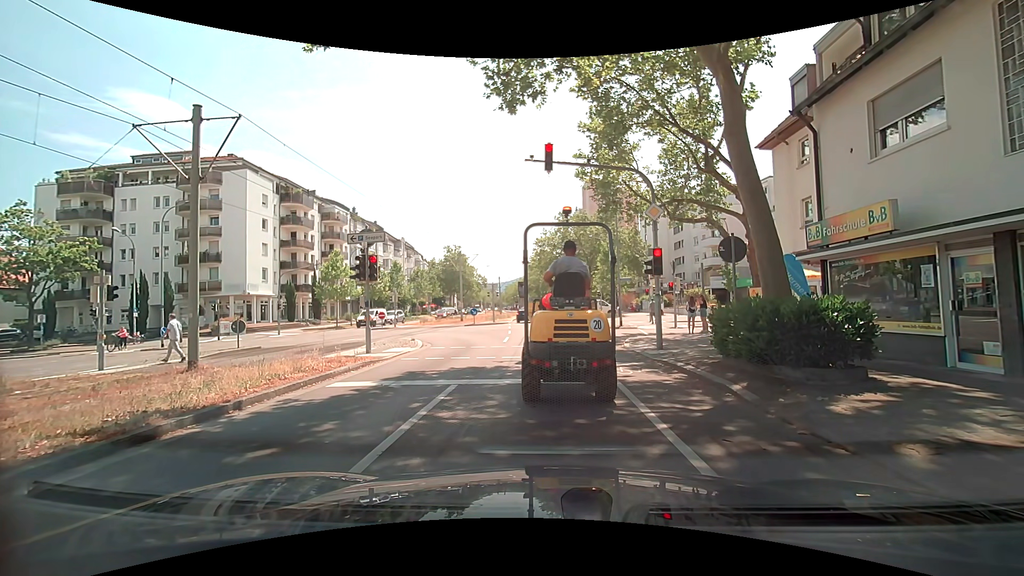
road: tertiary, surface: asphalt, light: Day
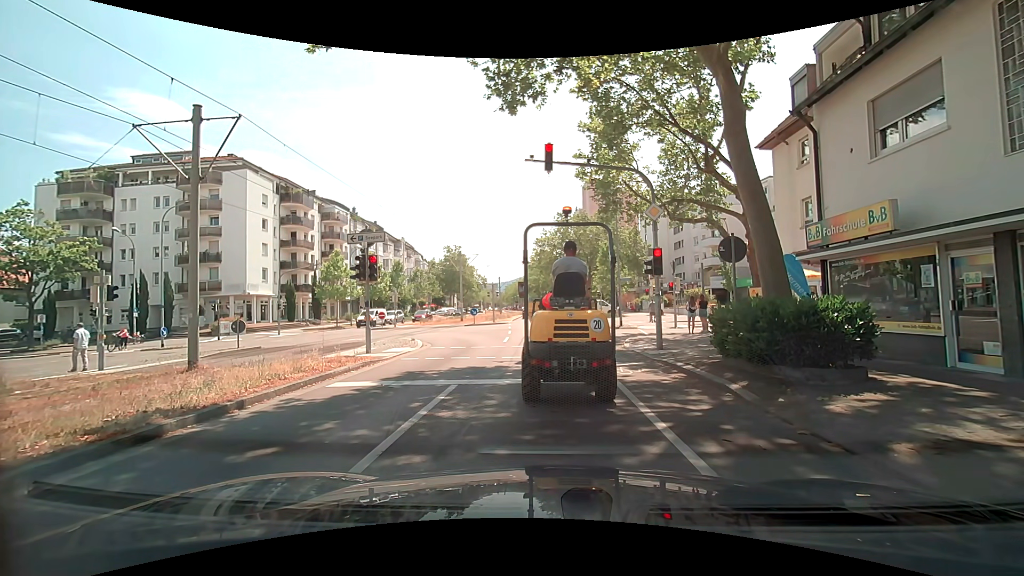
(0.0, 0.0) m; 0°
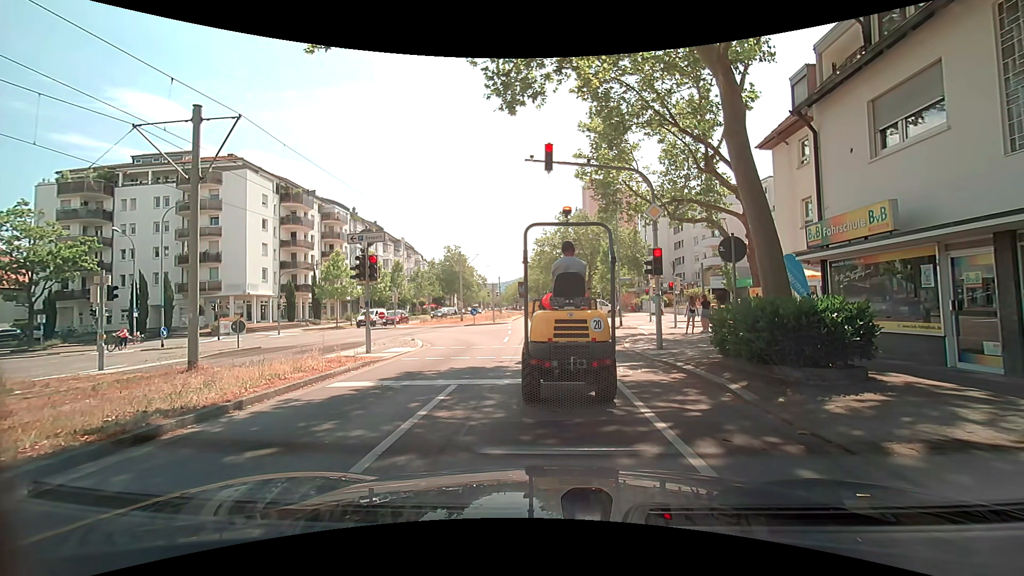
(0.0, 0.0) m; 0°
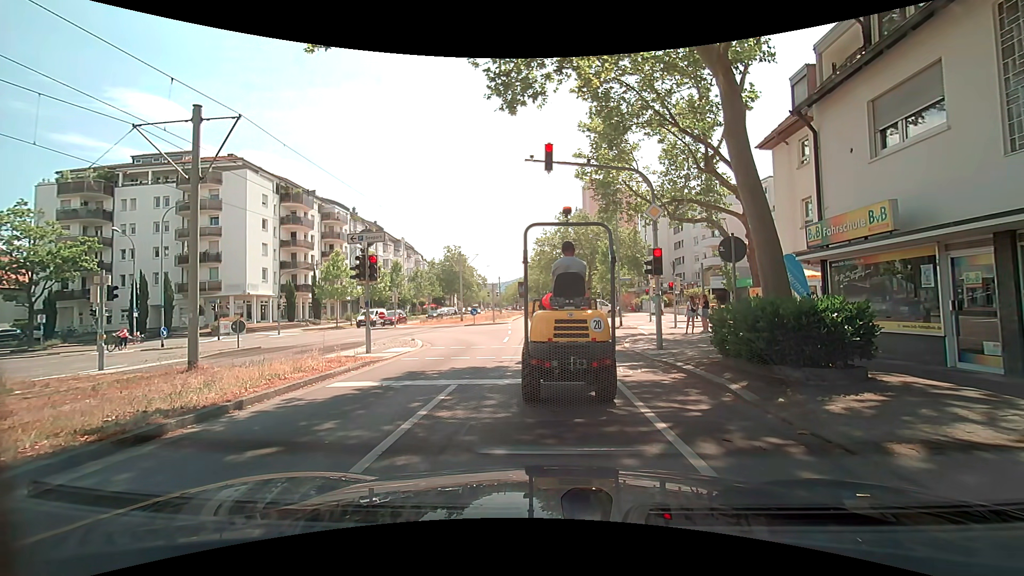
(0.0, 0.0) m; 0°
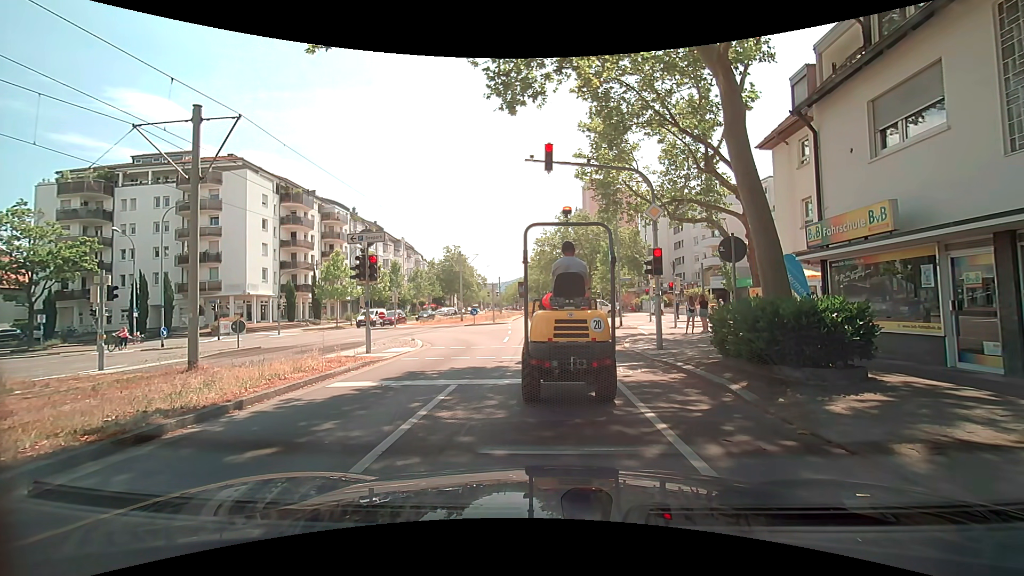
(0.0, 0.0) m; 0°
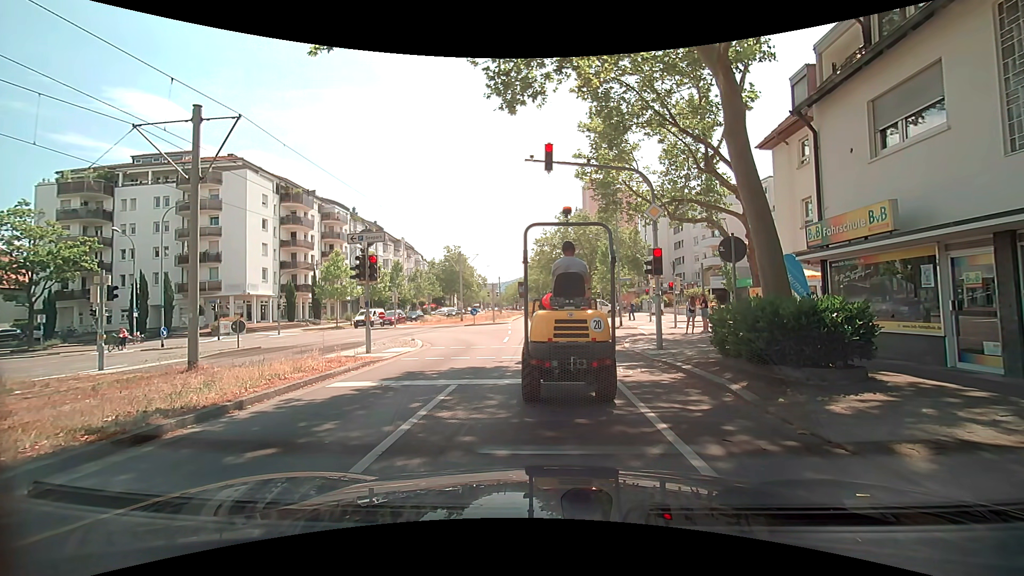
(0.0, 0.0) m; 0°
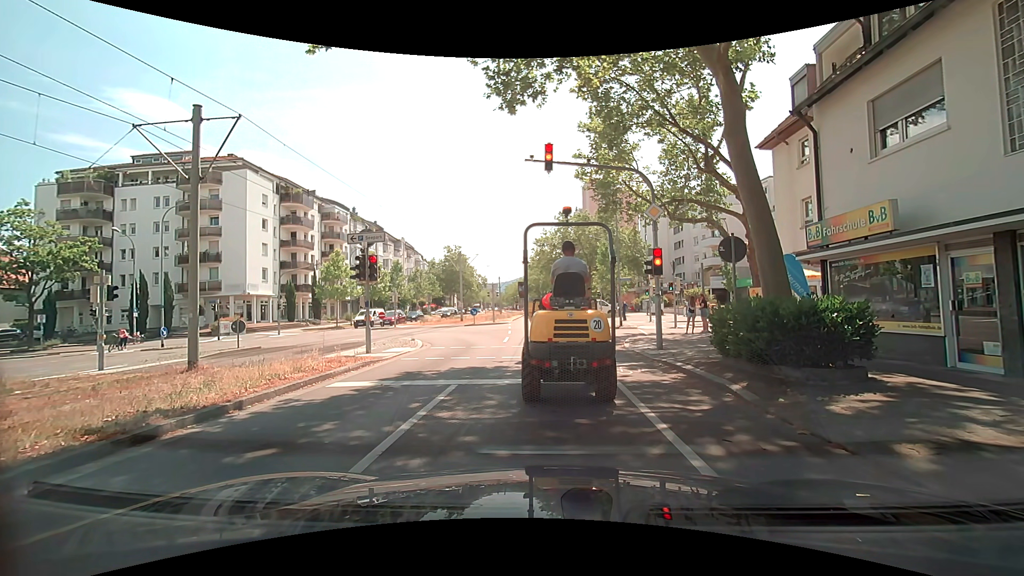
(0.0, 0.0) m; 0°
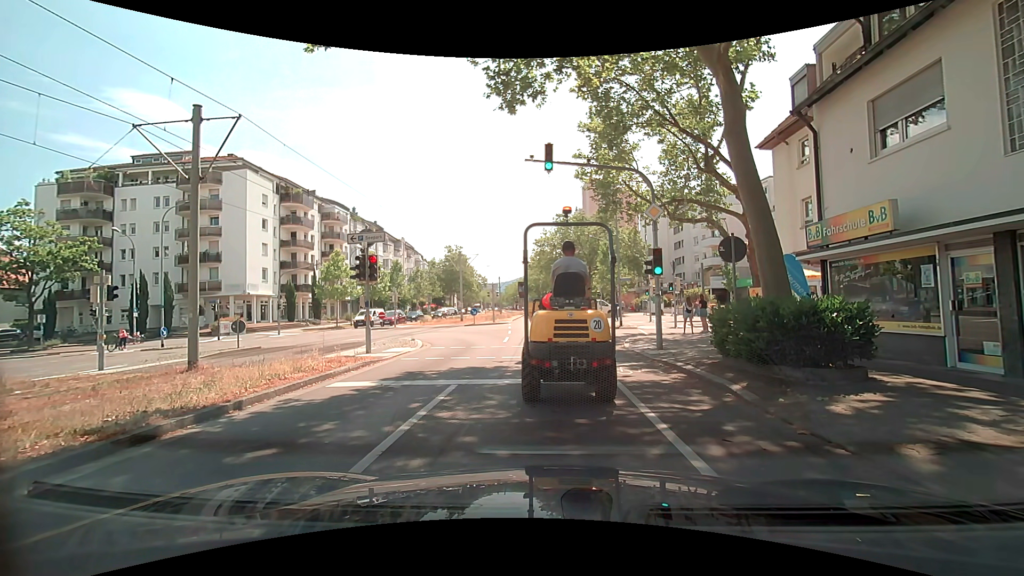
(0.0, 0.0) m; 0°
(0, +10) (0, +20) (0, +30) (0, +40) (0, +50) (0, +60) (0, +70) (0, +80) (0, +90) (+1, +100) m
